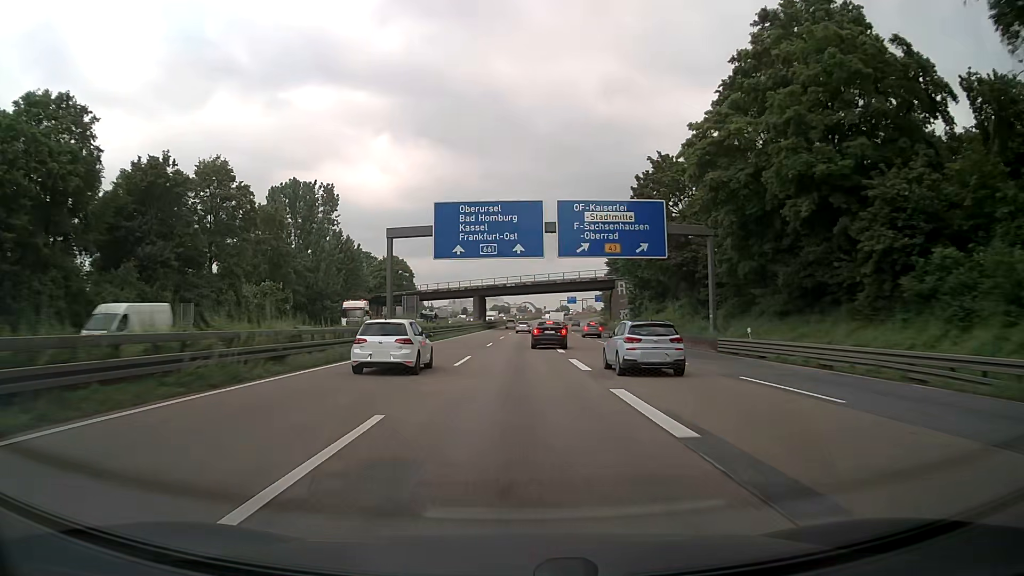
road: motorway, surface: asphalt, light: Day
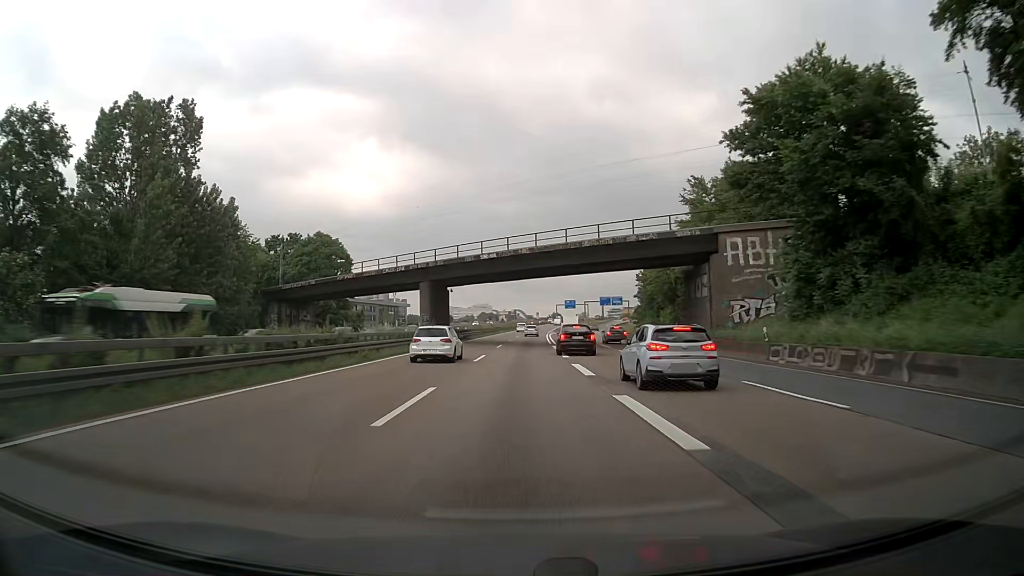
(+0.5, +48.4) m; +1°
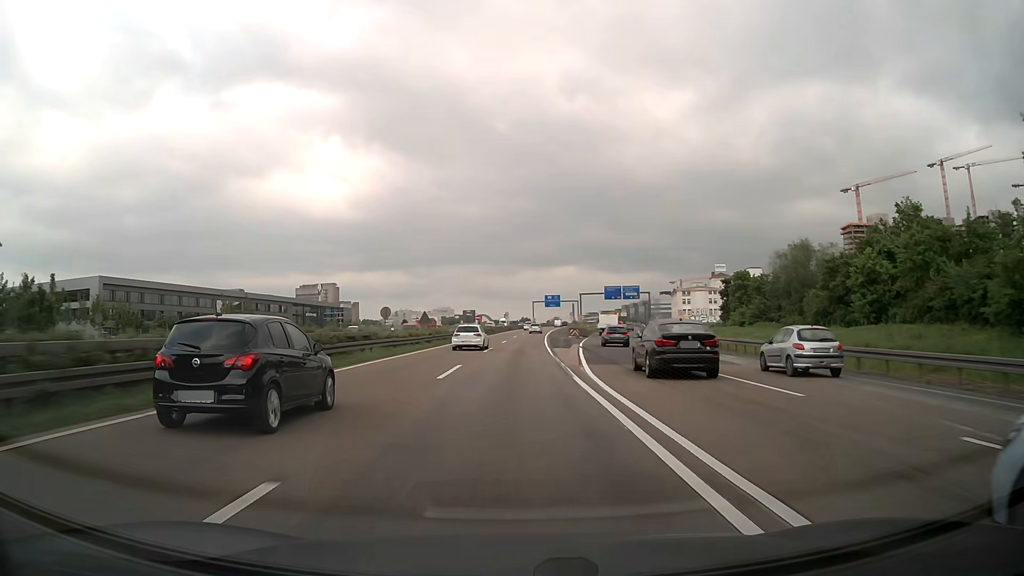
(+1.5, +82.5) m; +3°
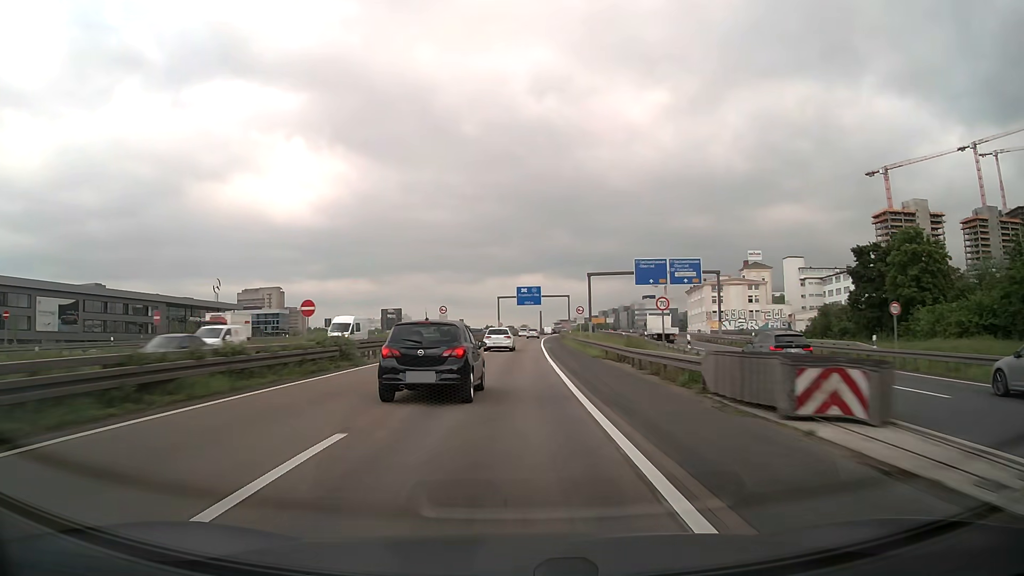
(+1.5, +69.8) m; +3°
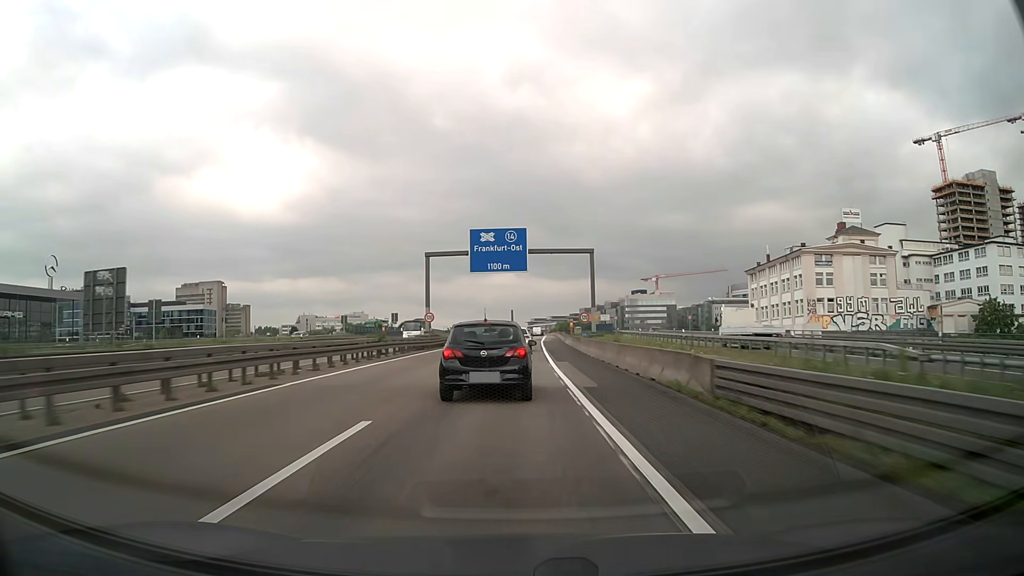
(+1.3, +70.6) m; +2°
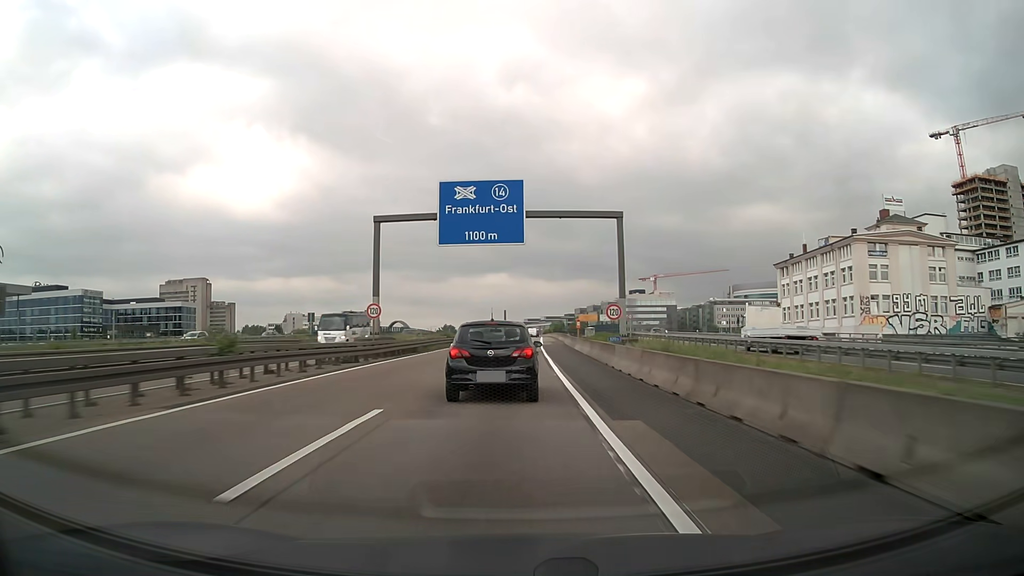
(+0.1, +17.3) m; +1°
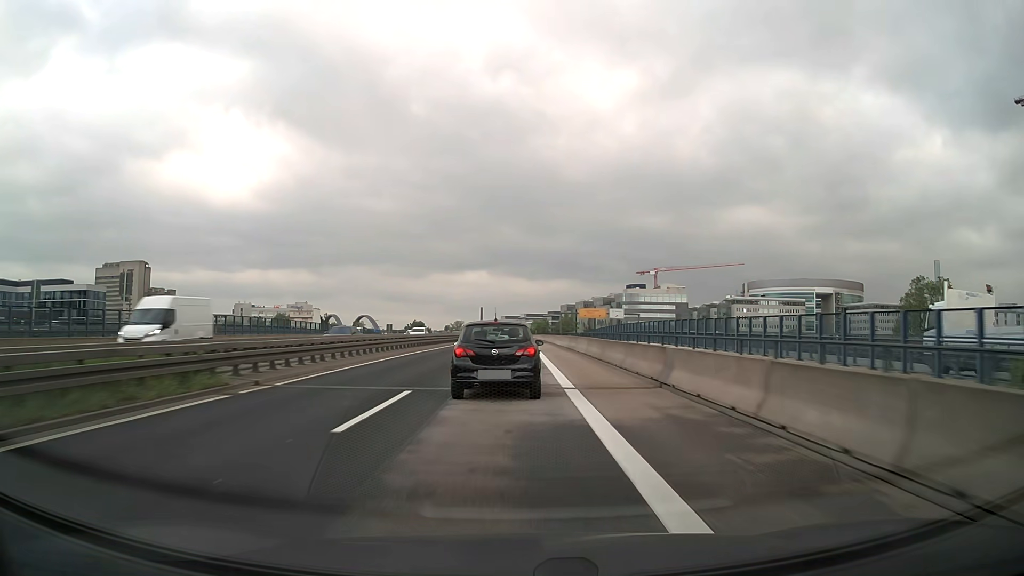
(+1.1, +67.5) m; +2°
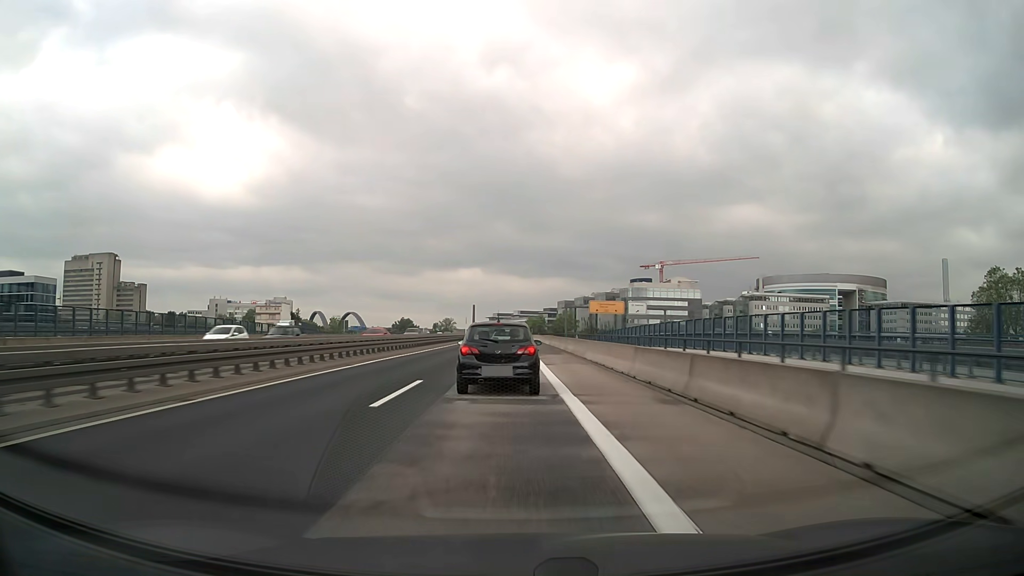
(+0.3, +32.8) m; +1°
(0, +10) (0, +20) (0, +30) (0, +40) (0, +50) (0, +60) (0, +70) (-1, +80) (-1, +90) (-1, +100) m
